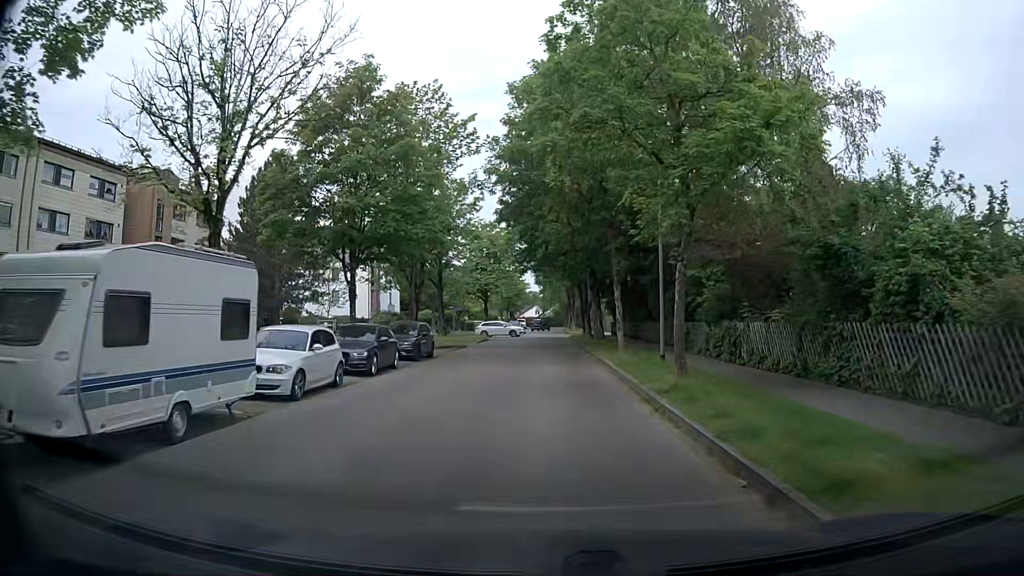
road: residential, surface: asphalt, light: Day
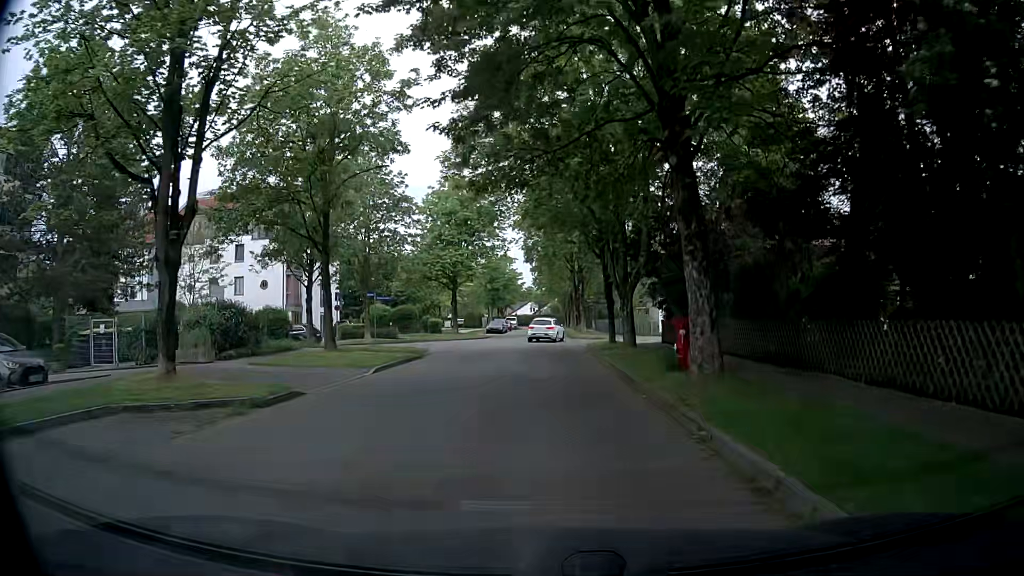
(-0.1, +26.1) m; 0°
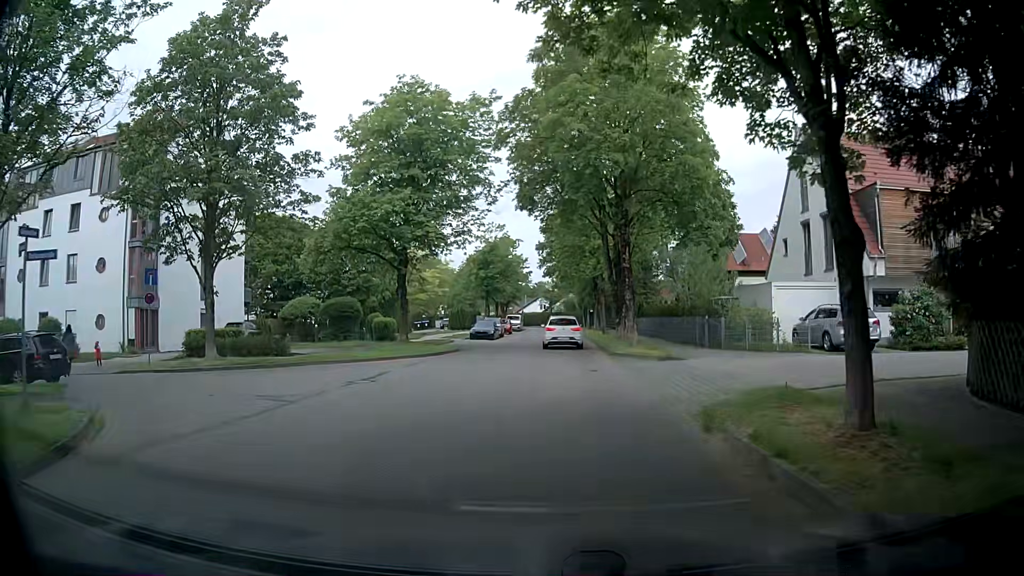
(-0.2, +23.7) m; 0°
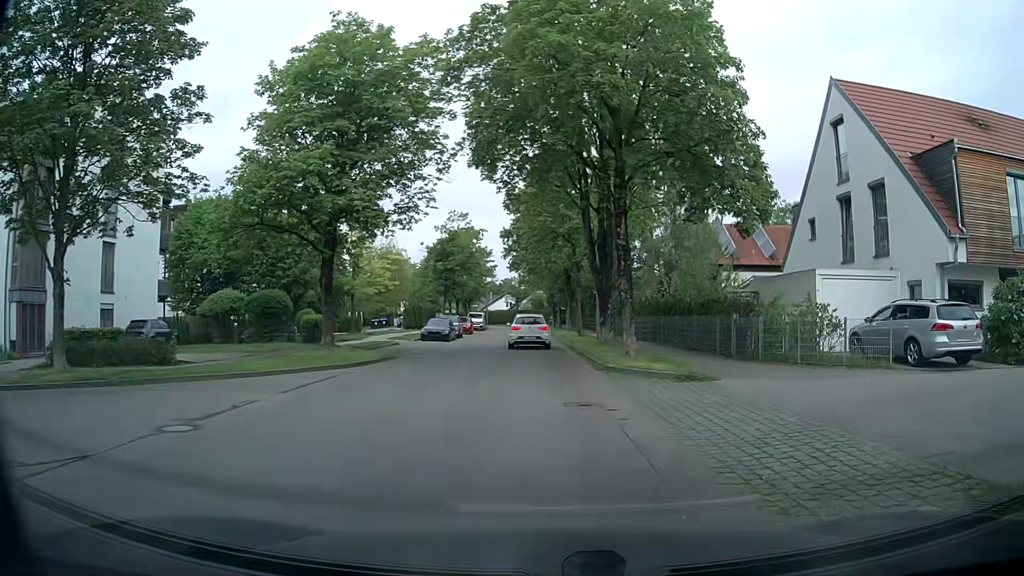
(0.0, +7.1) m; +1°
